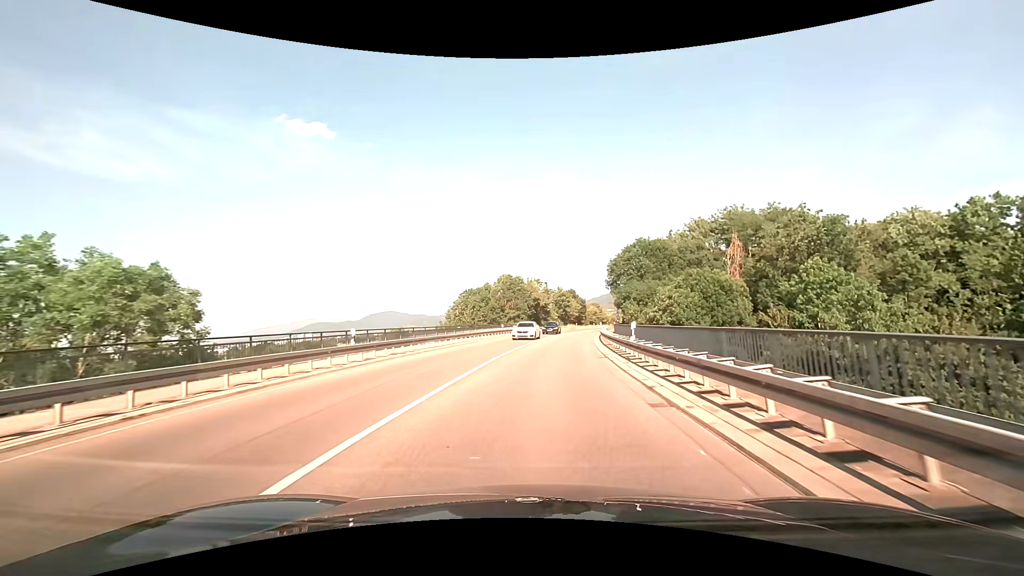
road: primary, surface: asphalt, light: Day
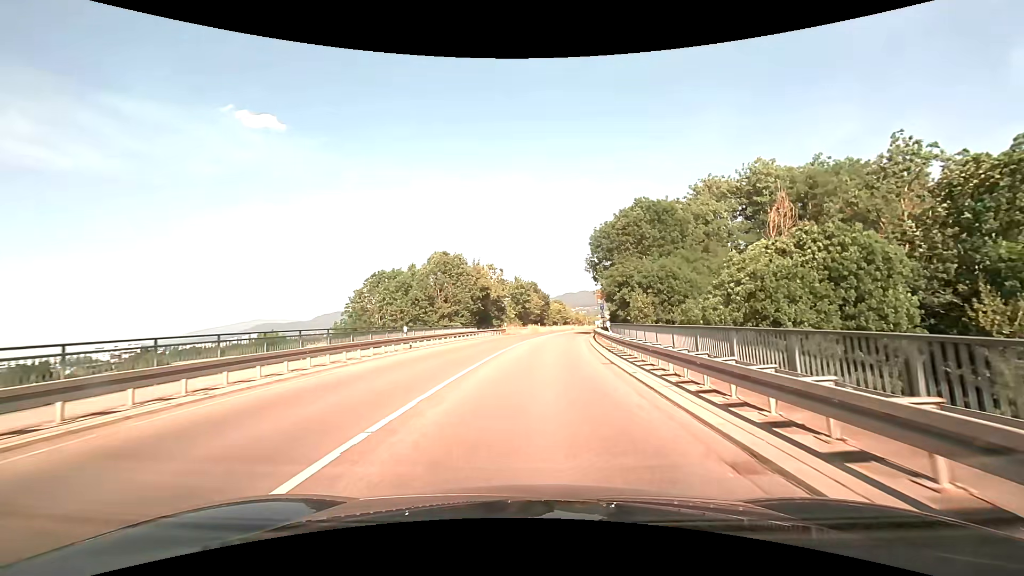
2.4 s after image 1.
(+1.2, +25.8) m; +5°
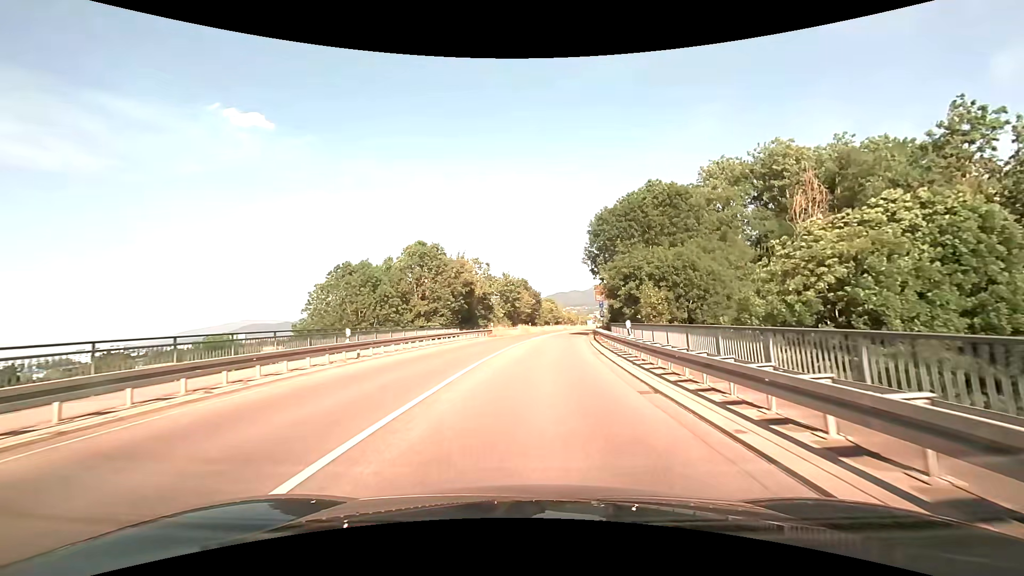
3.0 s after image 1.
(0.0, +6.6) m; +1°
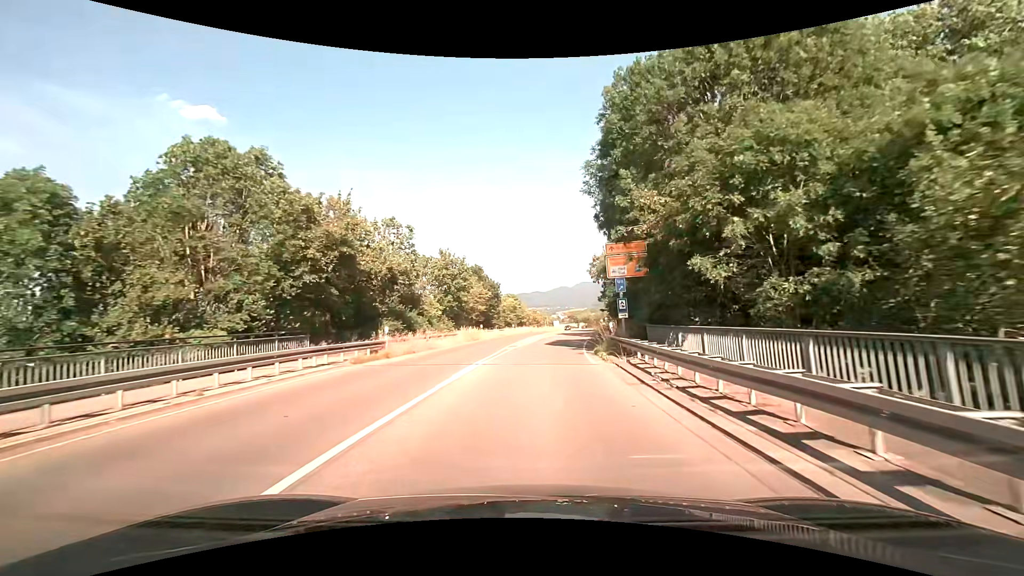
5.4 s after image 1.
(+0.9, +26.3) m; +4°
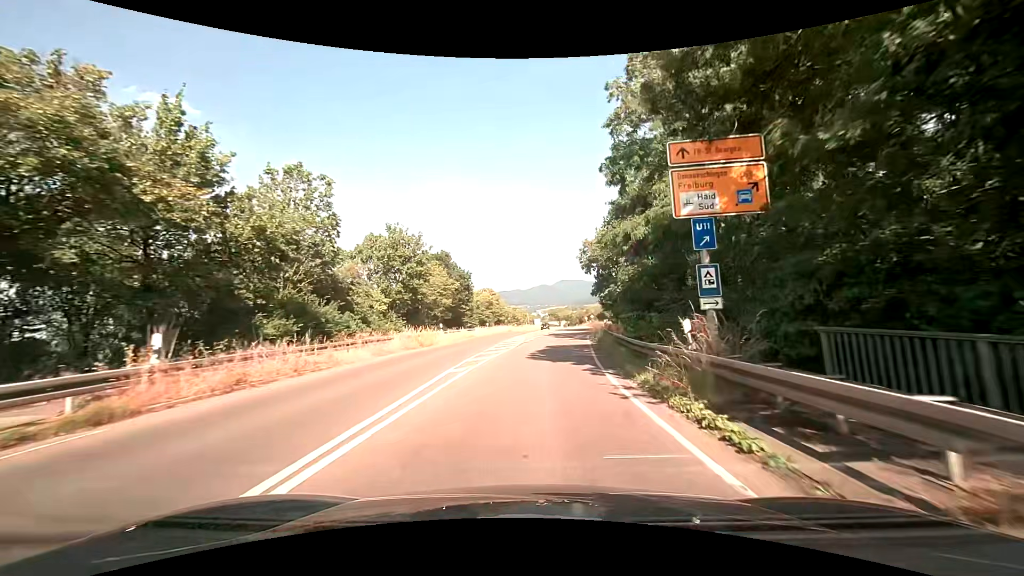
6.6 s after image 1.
(+0.2, +13.1) m; +2°
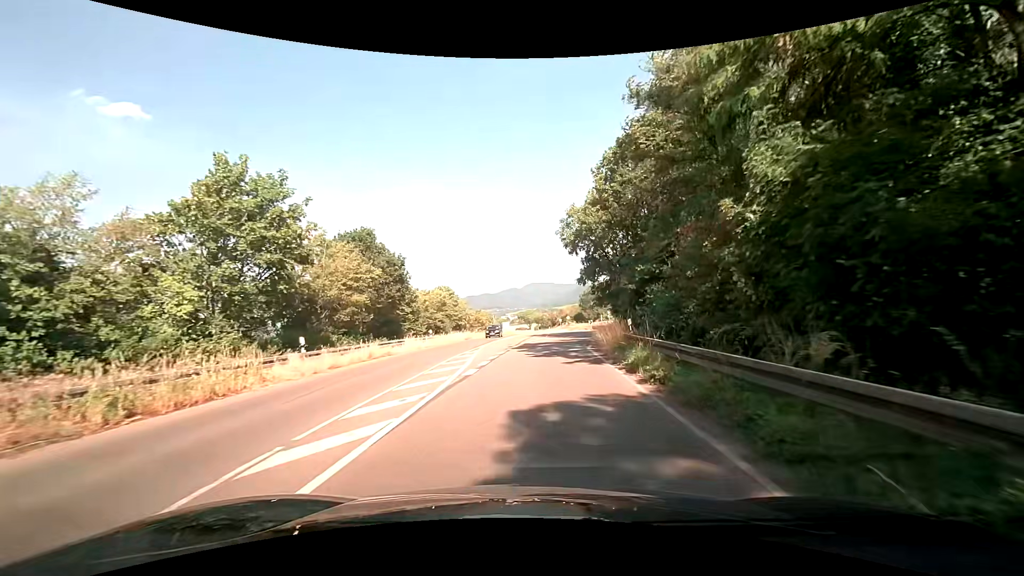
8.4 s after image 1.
(+0.7, +18.5) m; +5°
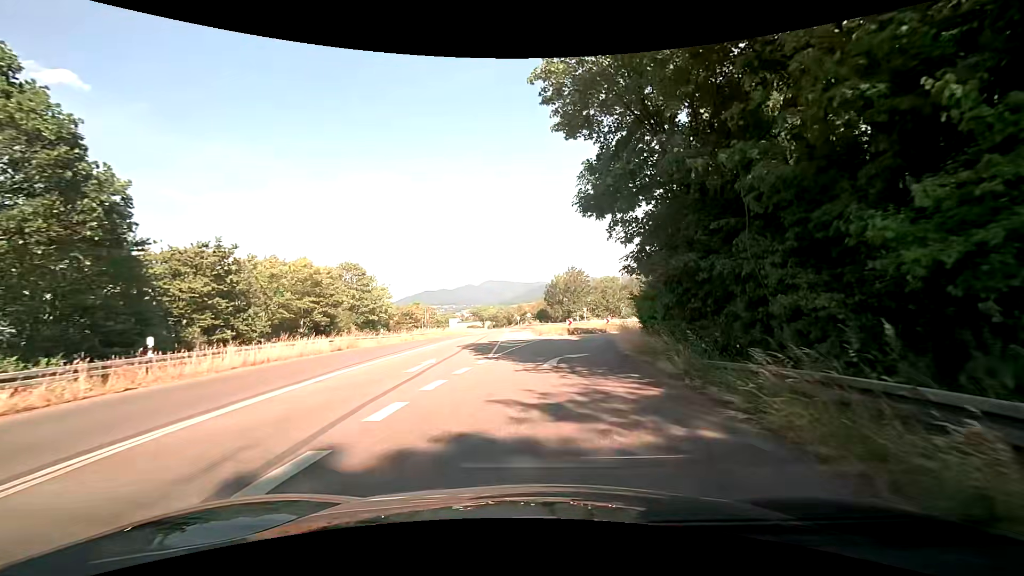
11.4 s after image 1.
(+0.8, +27.3) m; +5°
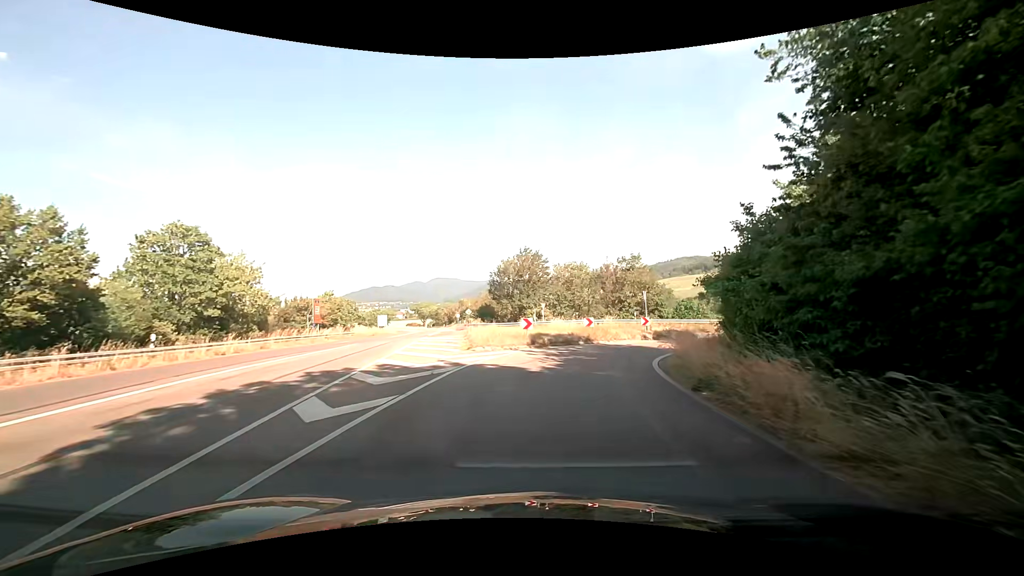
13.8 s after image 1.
(+0.8, +20.0) m; +5°
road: trunk_link
(0, +10) (+3, +20) (+8, +28) (+16, +34) (+25, +37) (+35, +36) (+44, +32) (+53, +27) (+60, +20) (+67, +13) m
